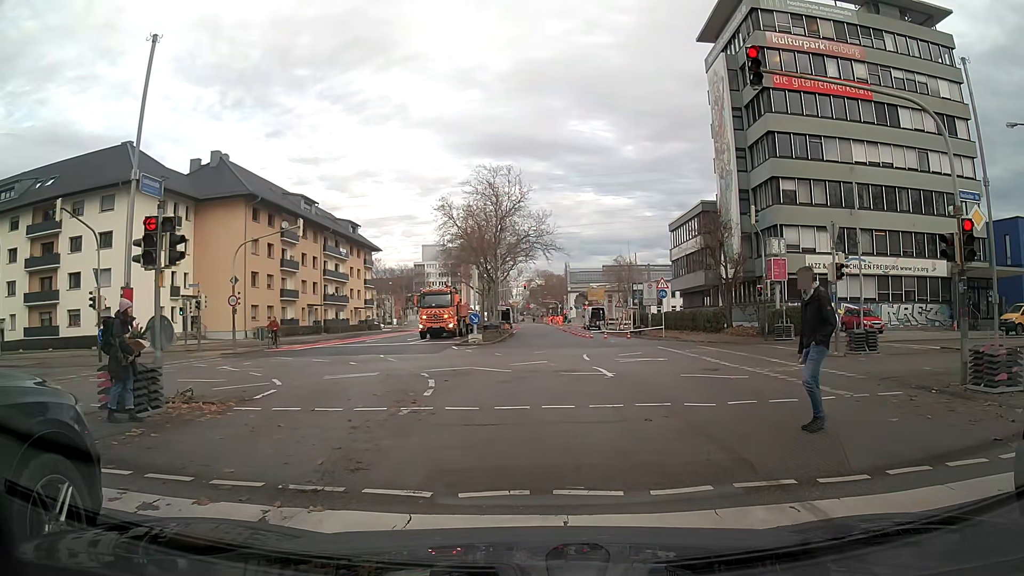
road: secondary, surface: asphalt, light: Day
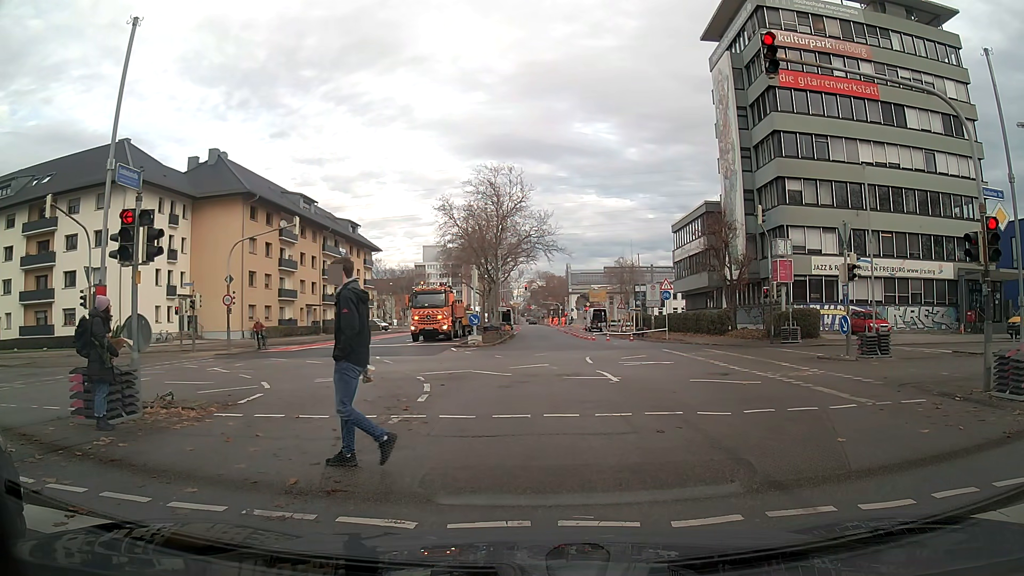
(0.0, +0.8) m; 0°
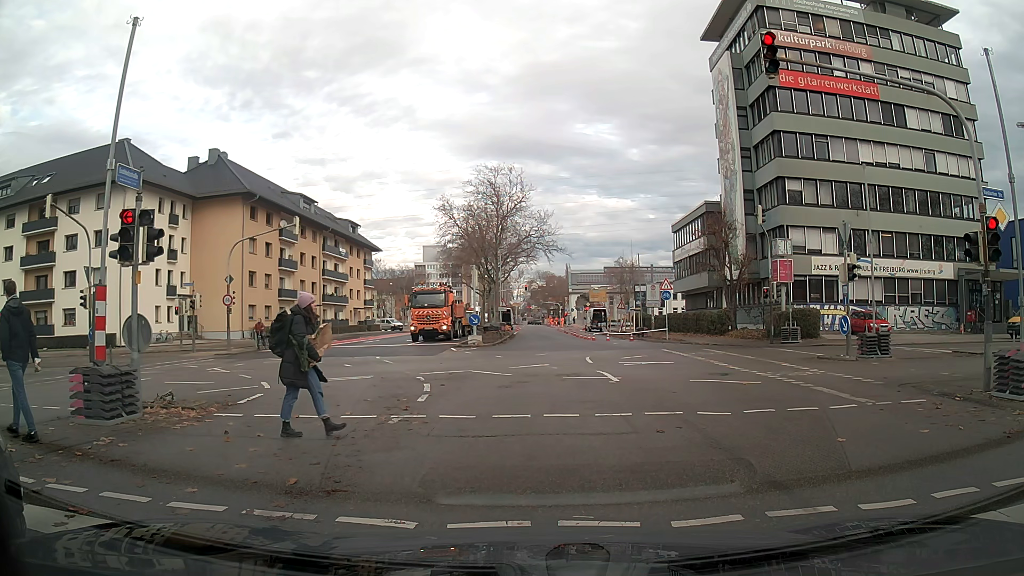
(0.0, 0.0) m; 0°
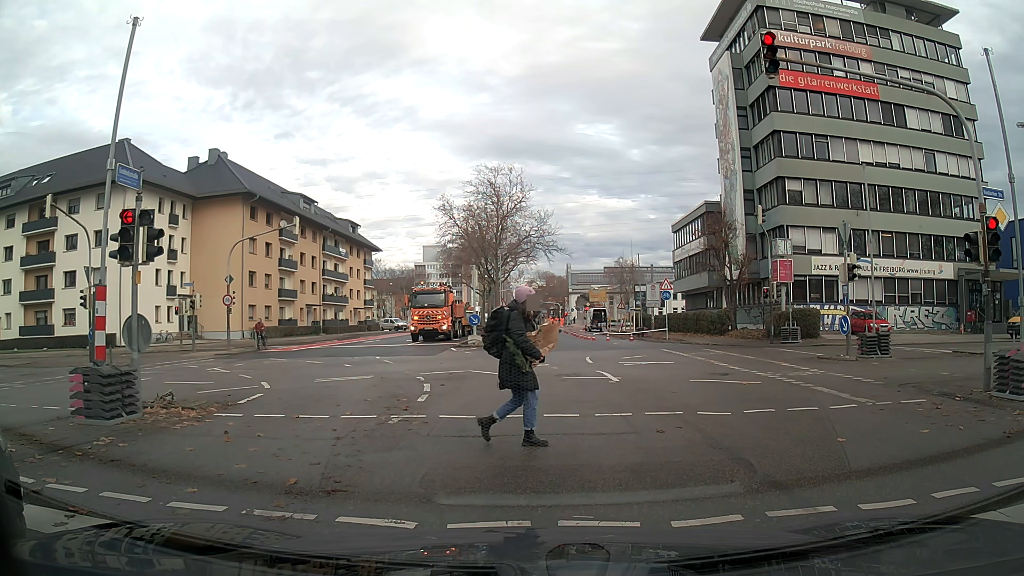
(0.0, 0.0) m; 0°
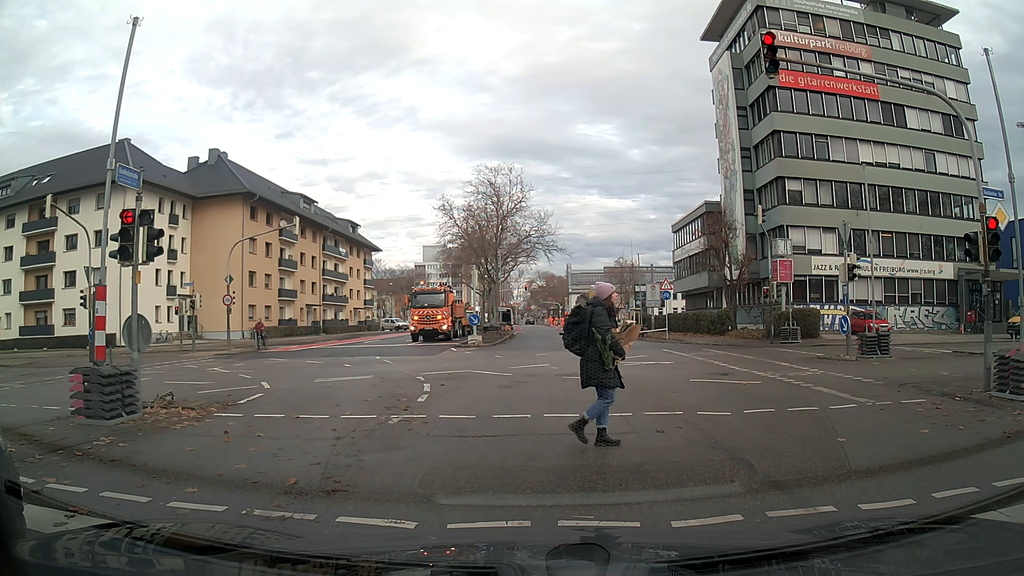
(0.0, 0.0) m; 0°
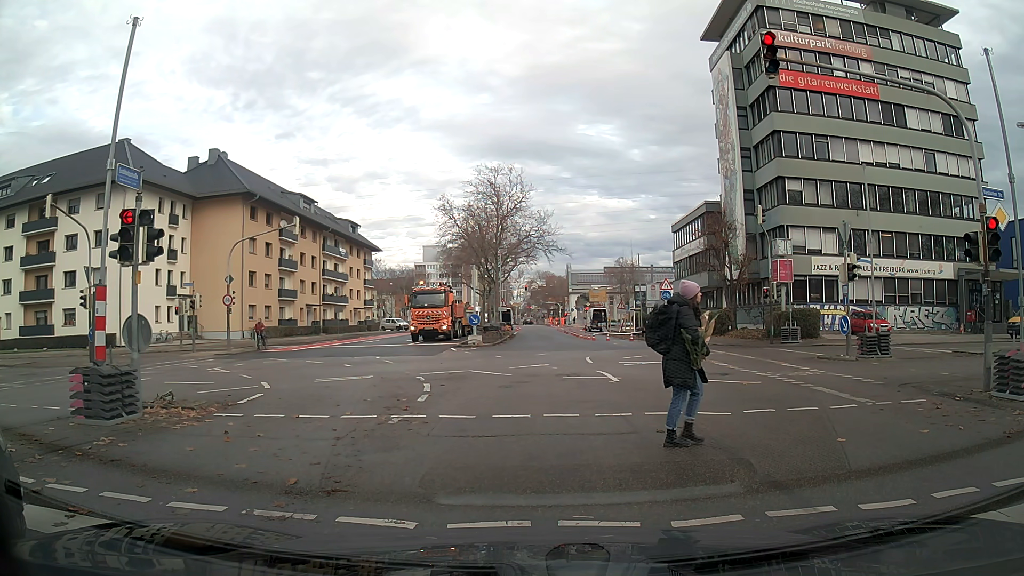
(0.0, 0.0) m; 0°
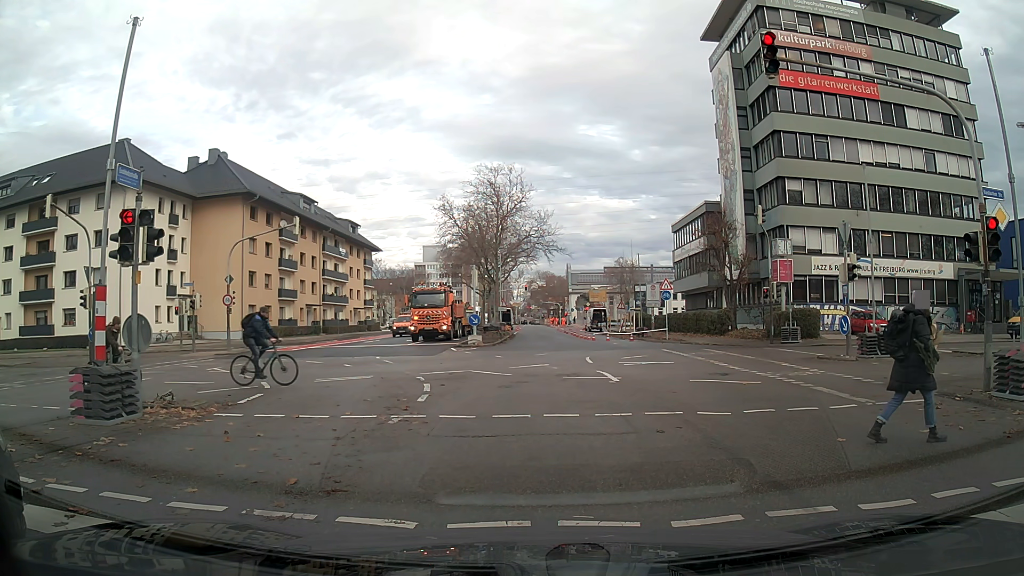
(0.0, 0.0) m; 0°
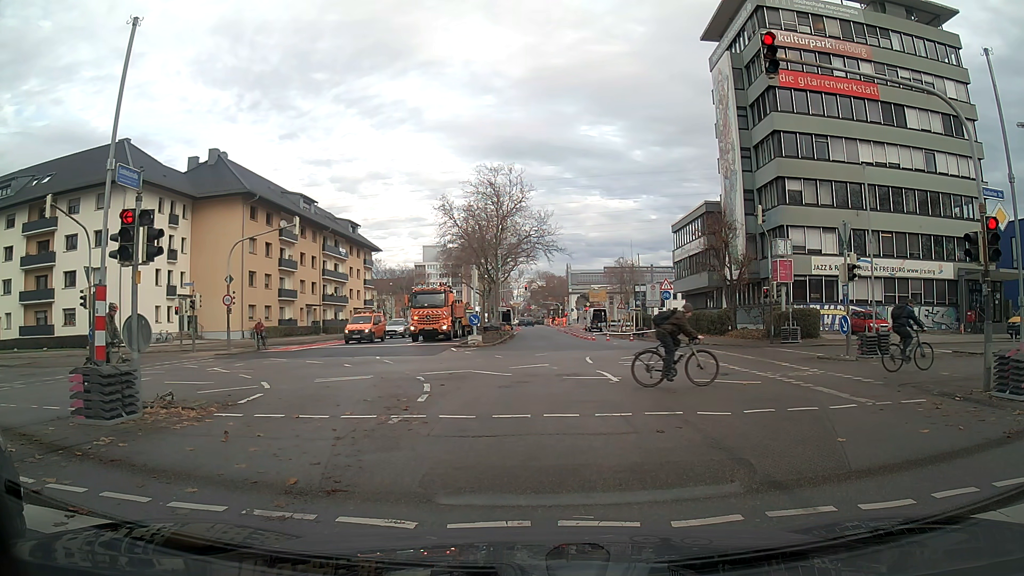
(0.0, 0.0) m; 0°
